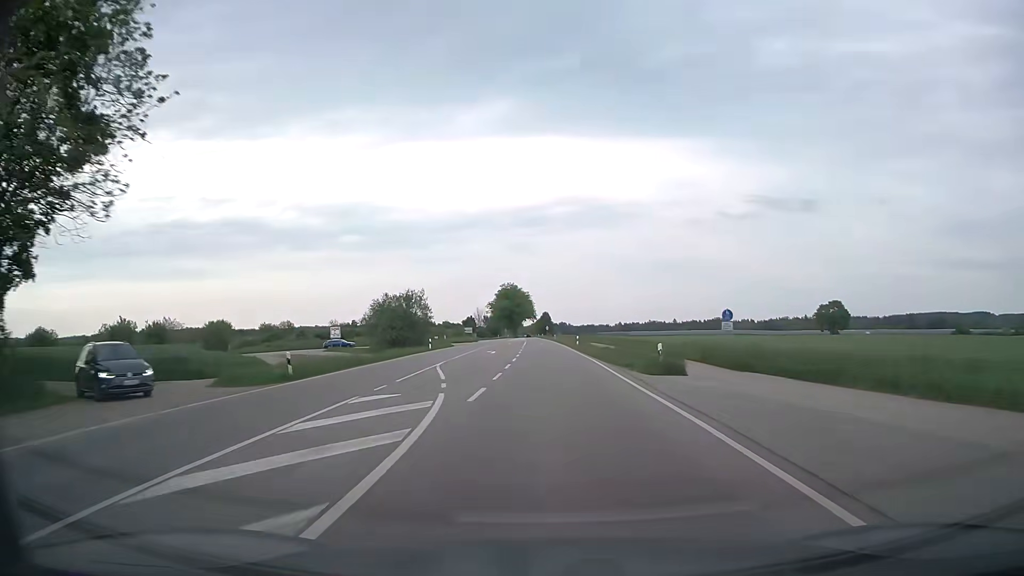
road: secondary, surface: asphalt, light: Day
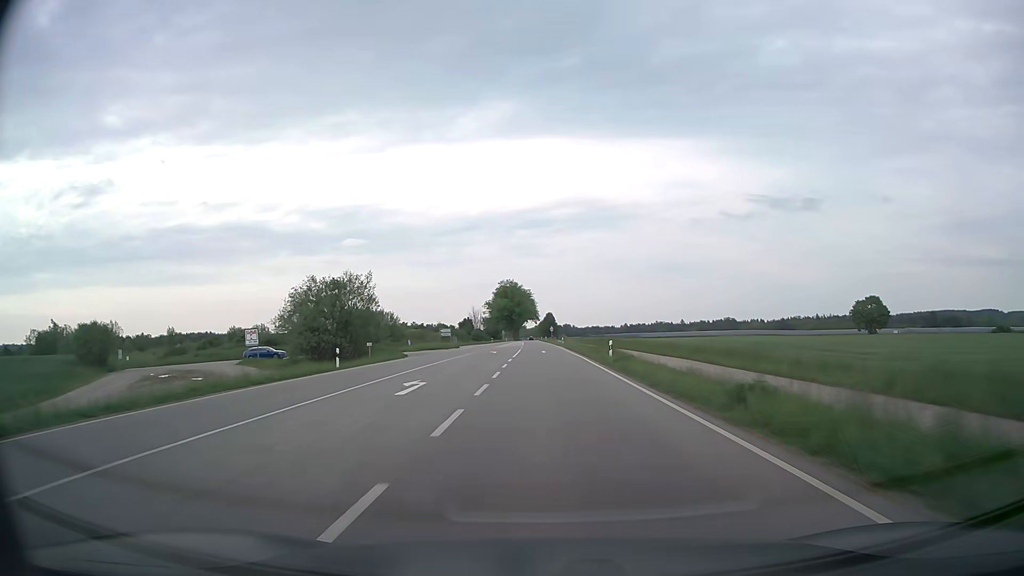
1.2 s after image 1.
(0.0, +28.3) m; 0°
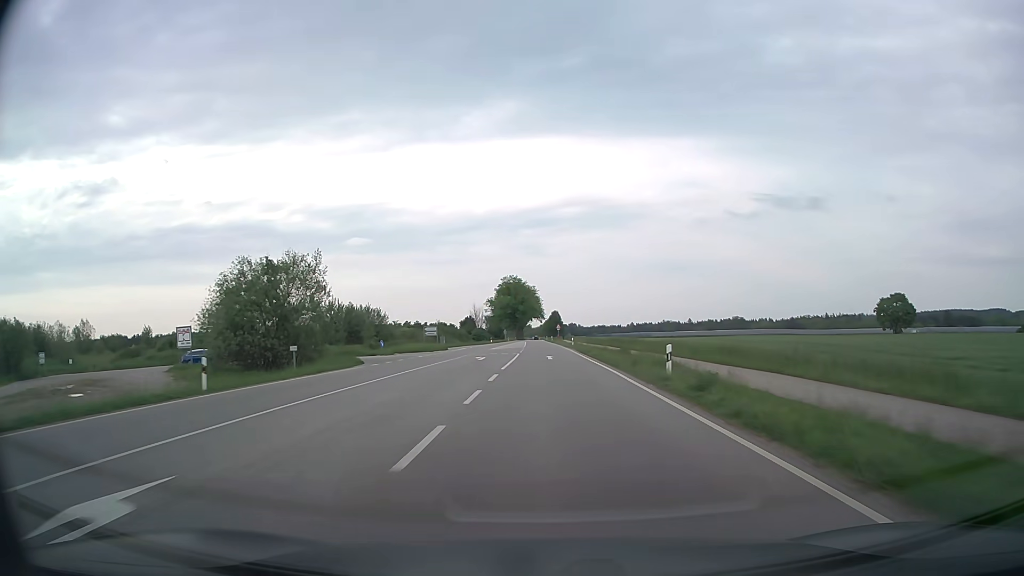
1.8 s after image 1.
(-0.1, +14.2) m; -1°
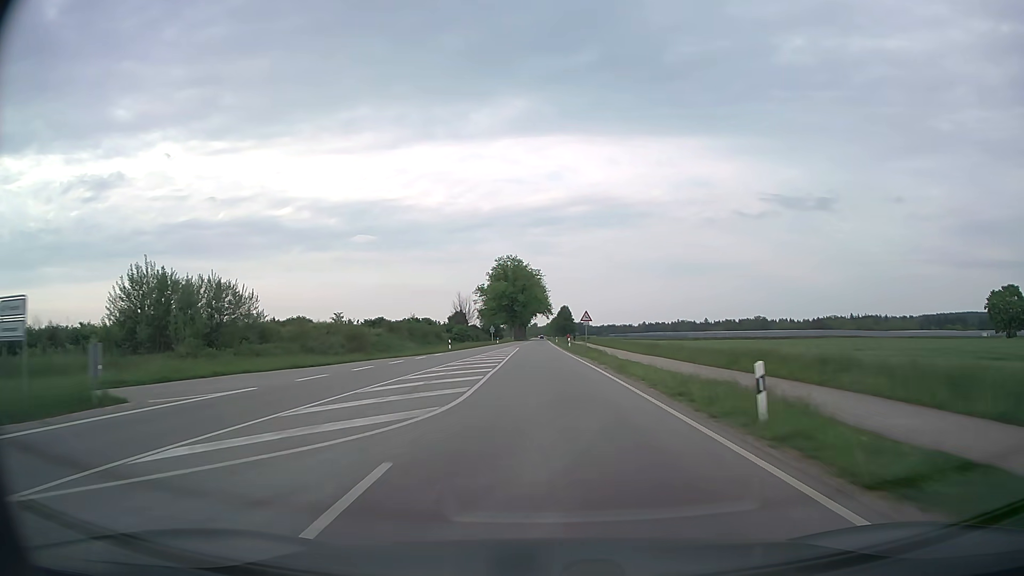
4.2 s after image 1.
(-0.2, +56.7) m; 0°
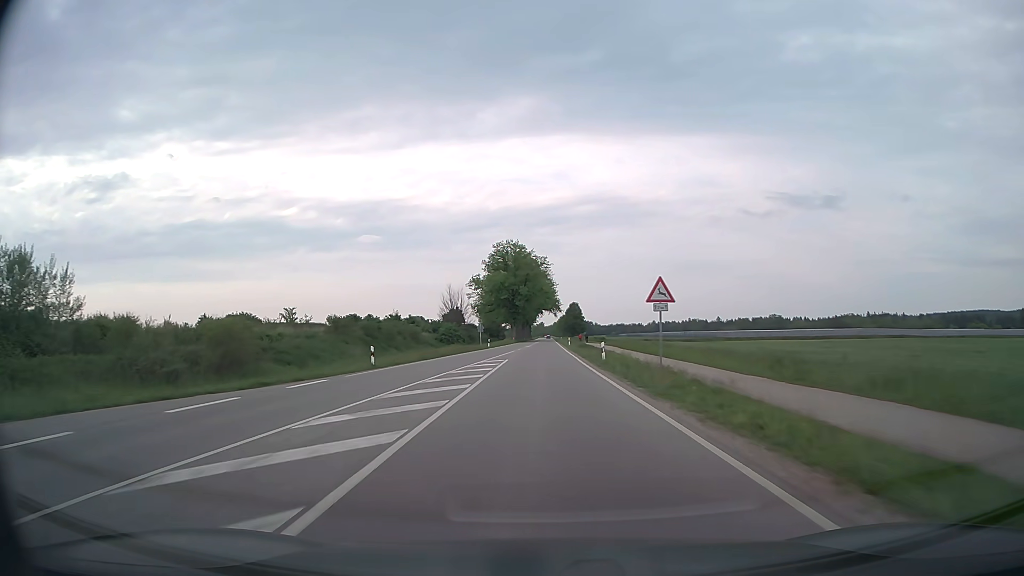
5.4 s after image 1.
(-0.1, +28.4) m; -1°
(0, +10) (0, +20) (0, +30) (0, +40) (0, +50) (0, +60) (0, +70) (0, +80) (0, +90) (0, +100) m
